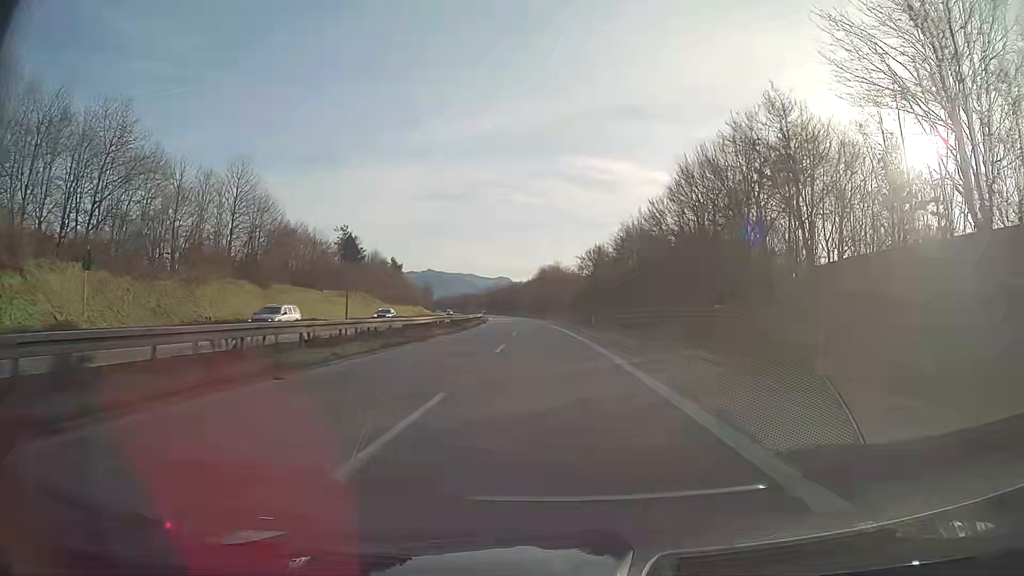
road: trunk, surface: asphalt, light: Day
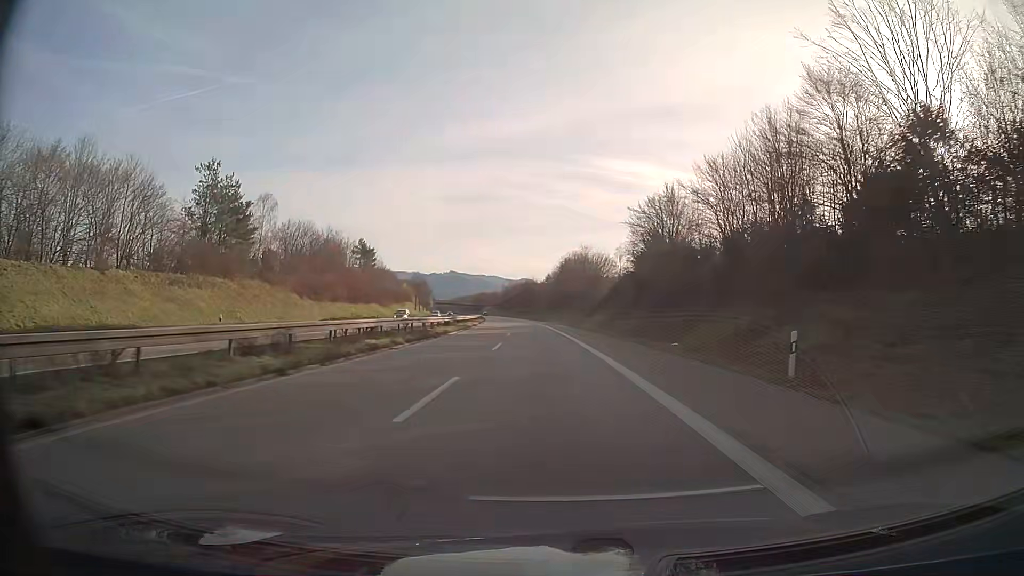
(-0.8, +48.8) m; -2°
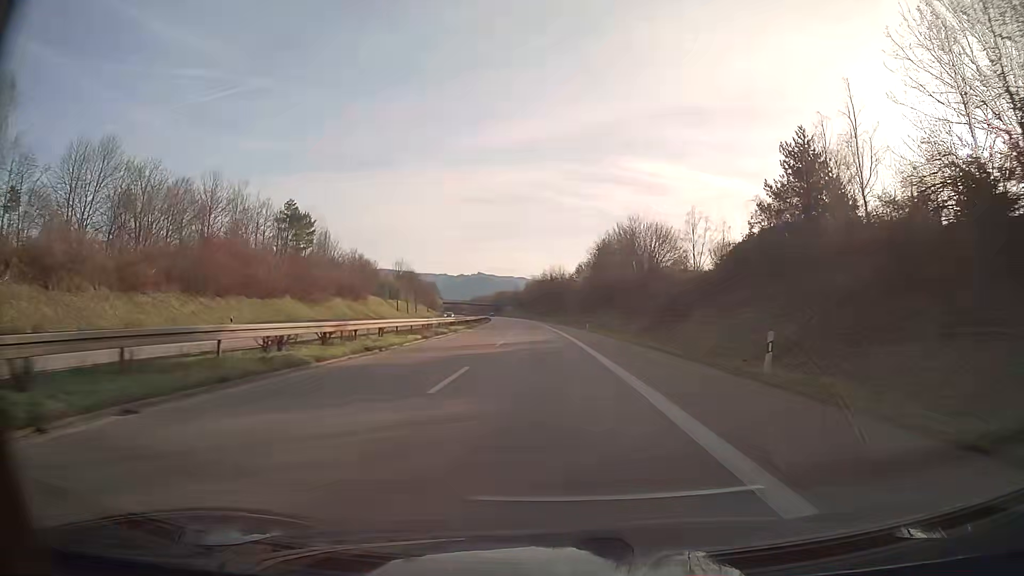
(-1.1, +48.7) m; -2°
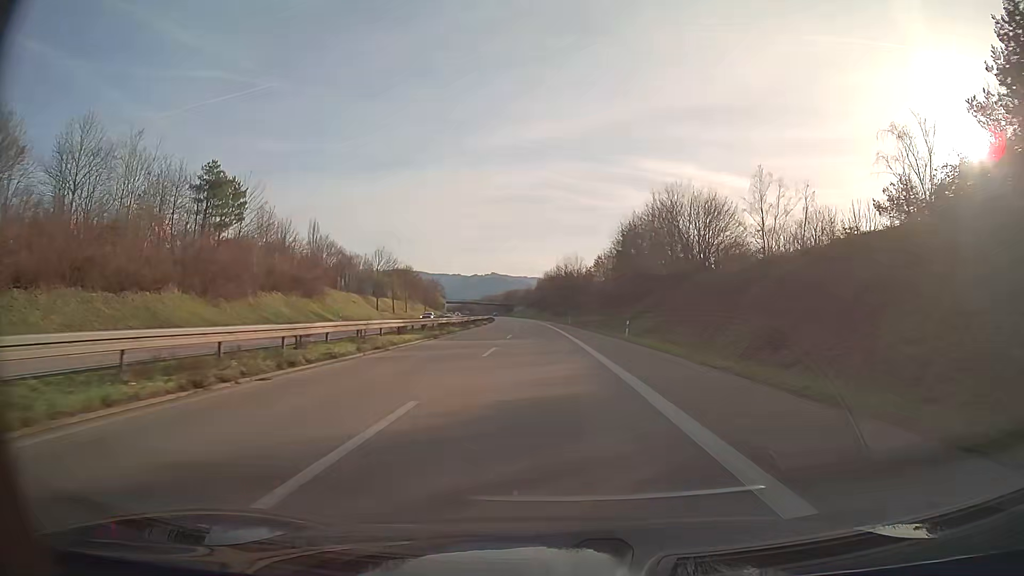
(-0.3, +24.3) m; -1°
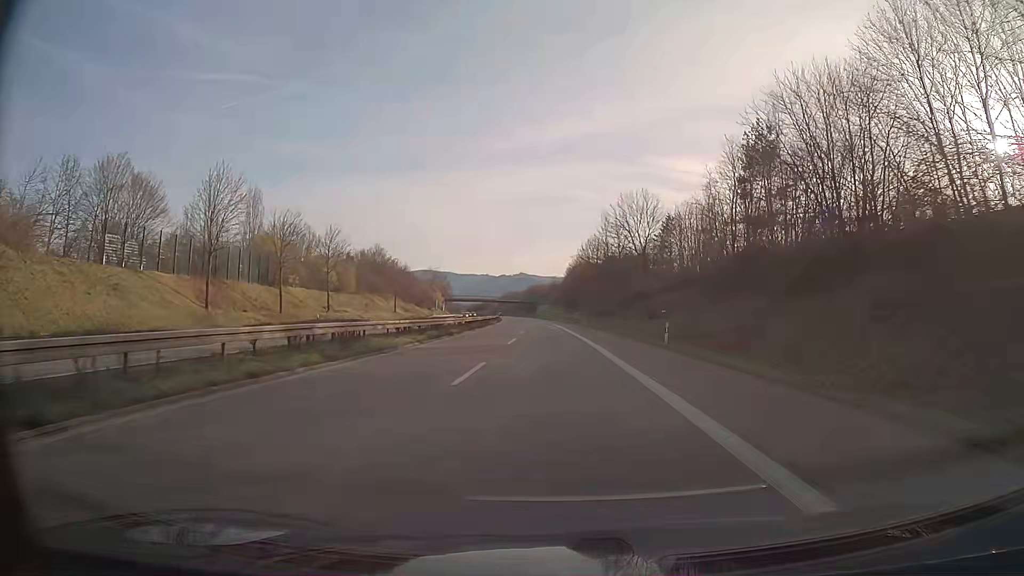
(-1.4, +60.8) m; -2°
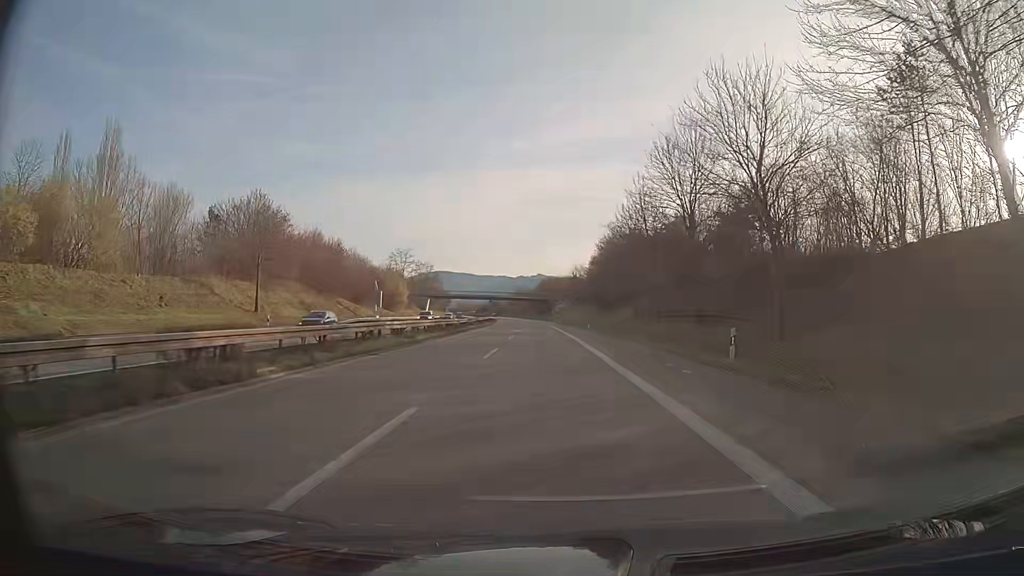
(-0.7, +60.8) m; -2°
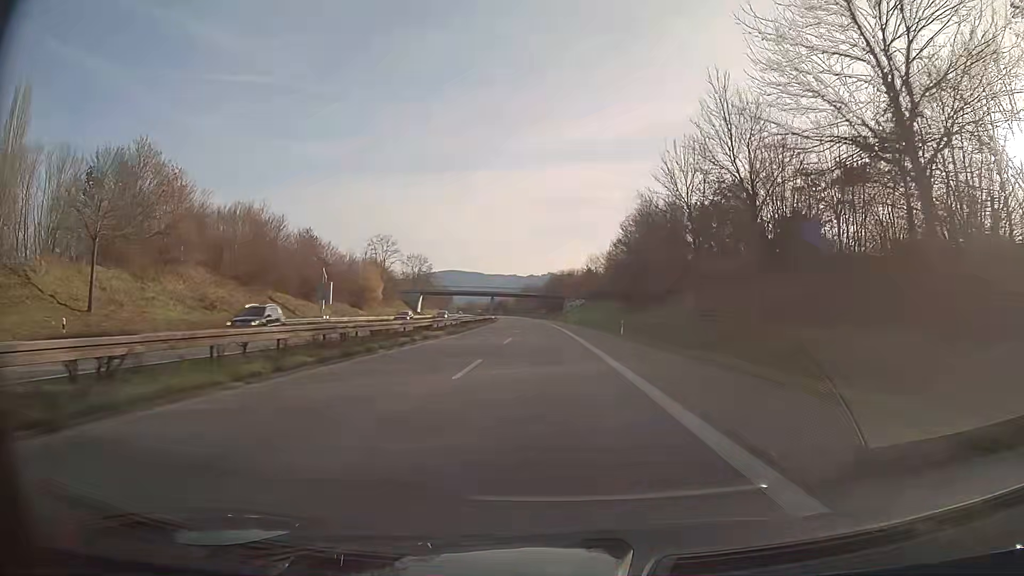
(-0.2, +24.3) m; -1°
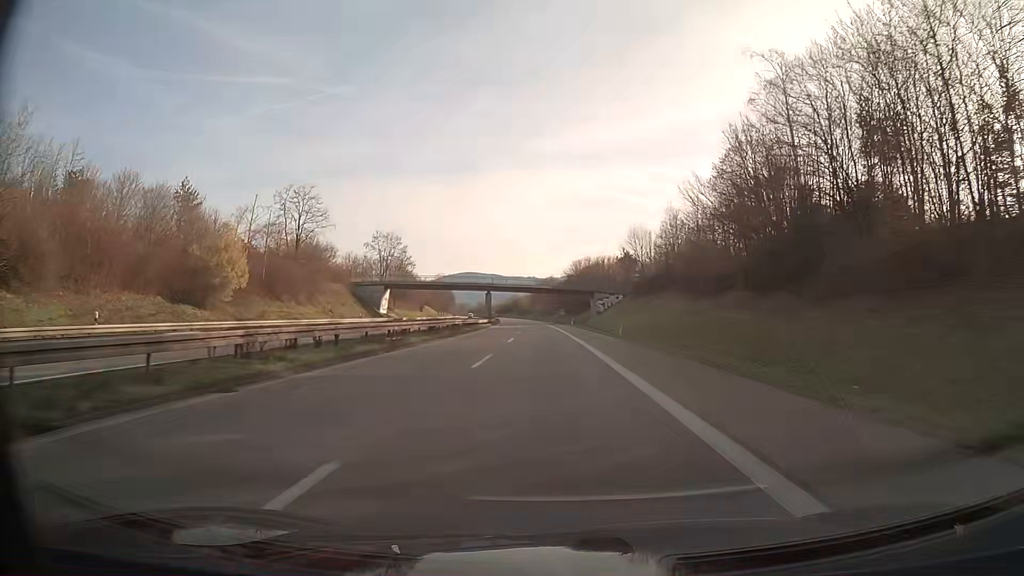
(-0.7, +48.5) m; -2°
